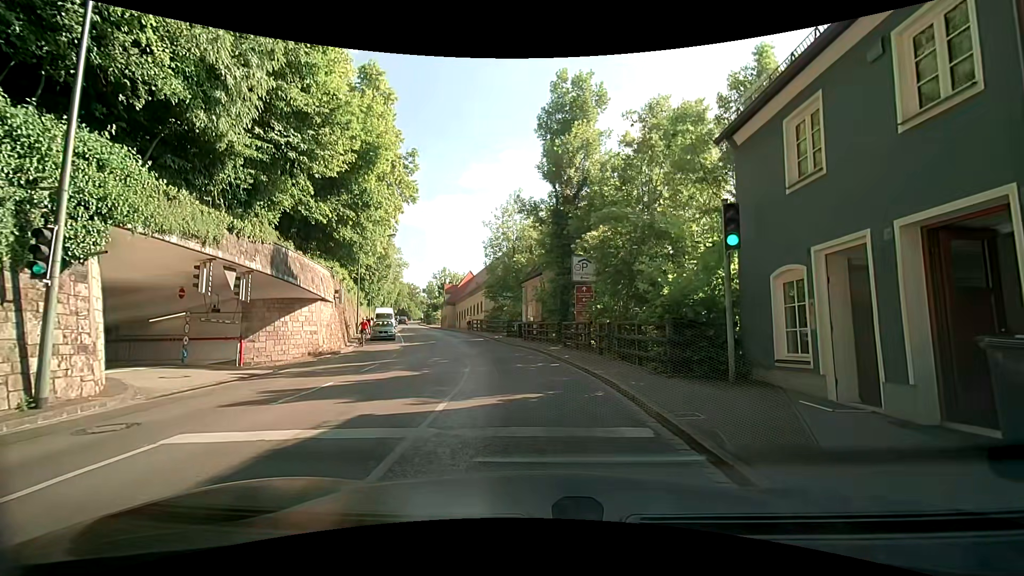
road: secondary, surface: asphalt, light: Day
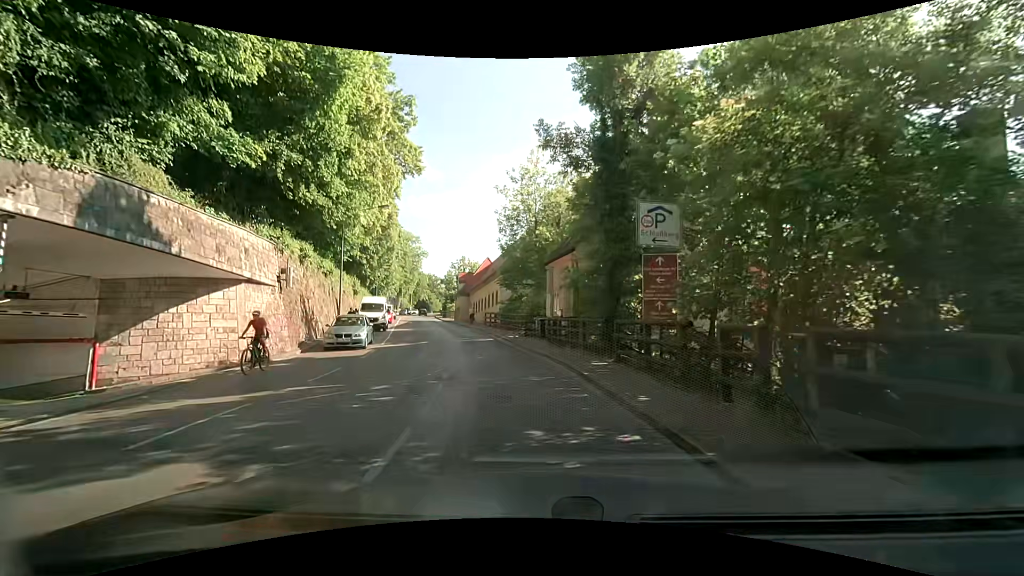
(0.0, +9.6) m; -3°
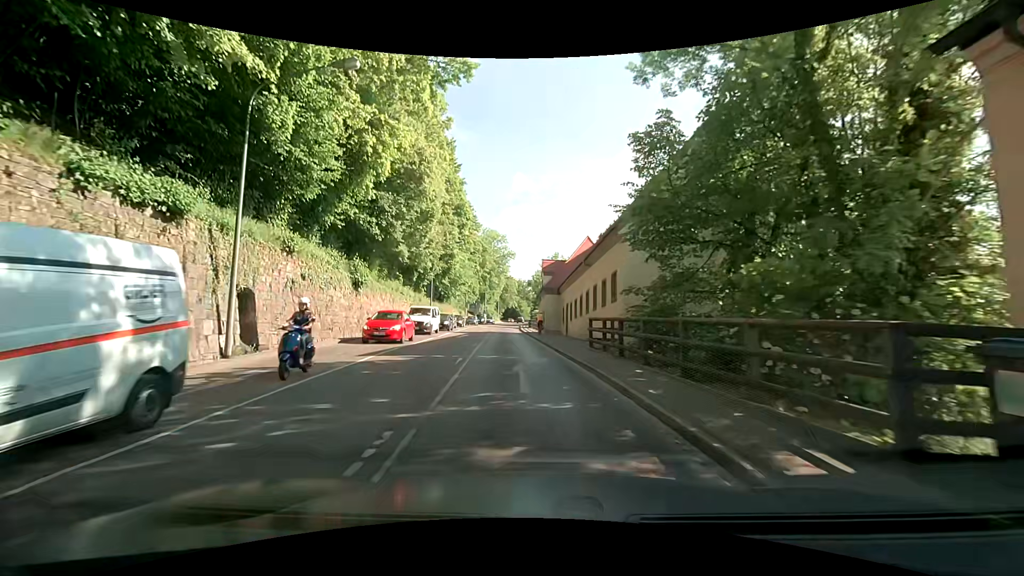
(-2.1, +22.5) m; -10°
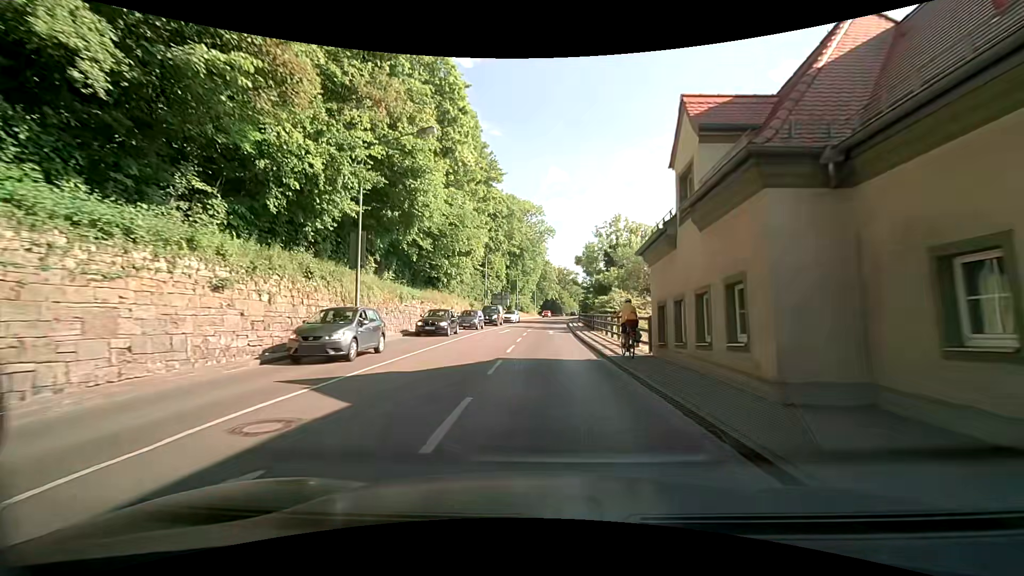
(-1.8, +31.3) m; -4°
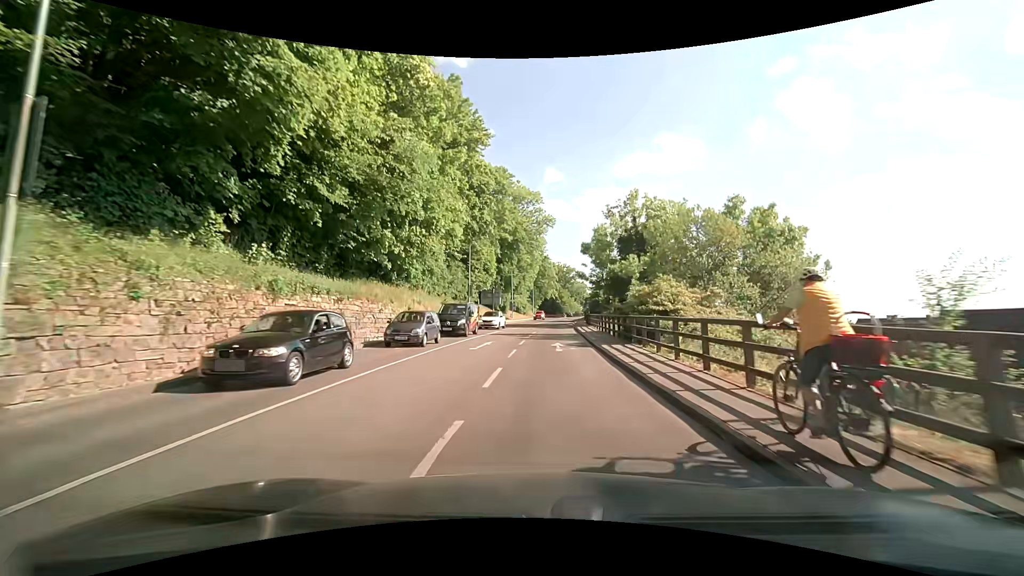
(0.0, +13.6) m; 0°
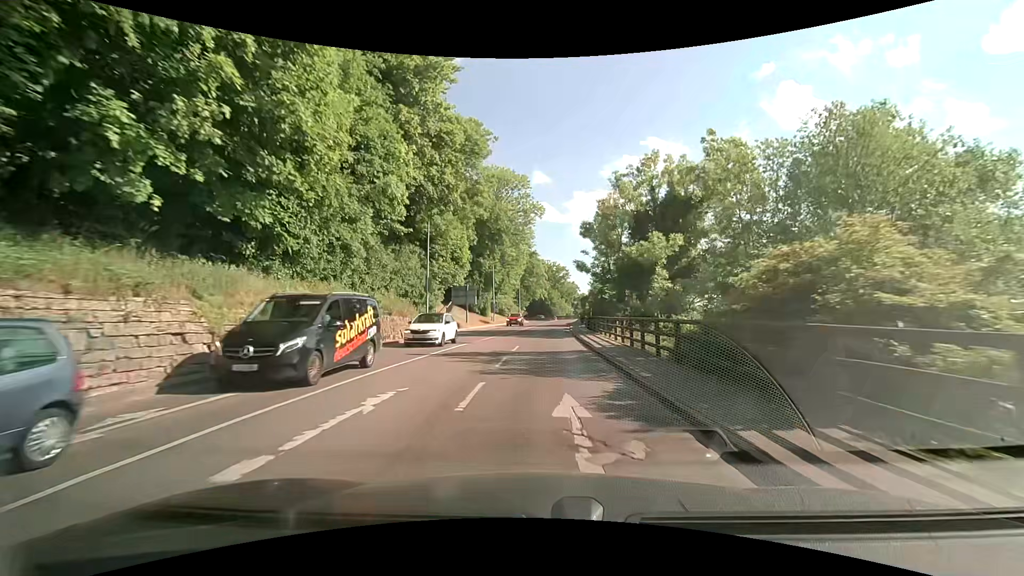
(+0.3, +14.1) m; +2°
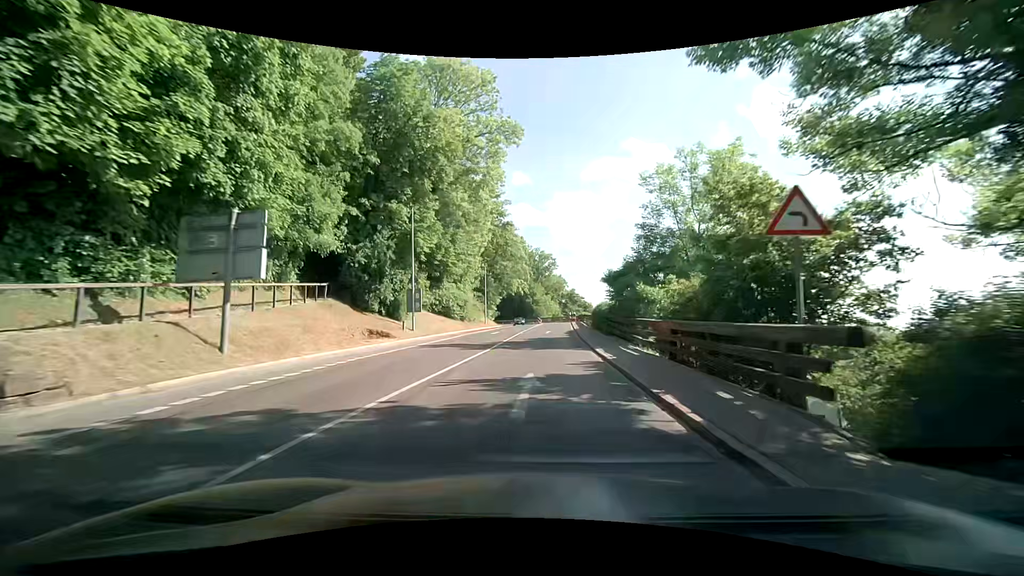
(+0.8, +37.1) m; +3°
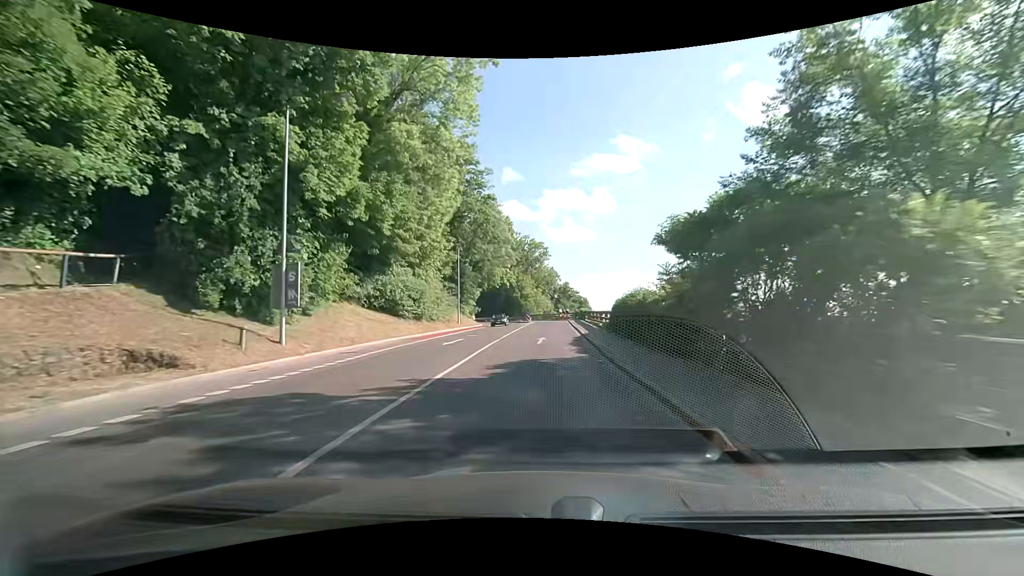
(+0.1, +15.3) m; +2°
(0, +10) (0, +20) (0, +30) (+1, +40) (+1, +50) (+1, +60) (+1, +70) (-1, +80) (-4, +89) (-9, +98) m
